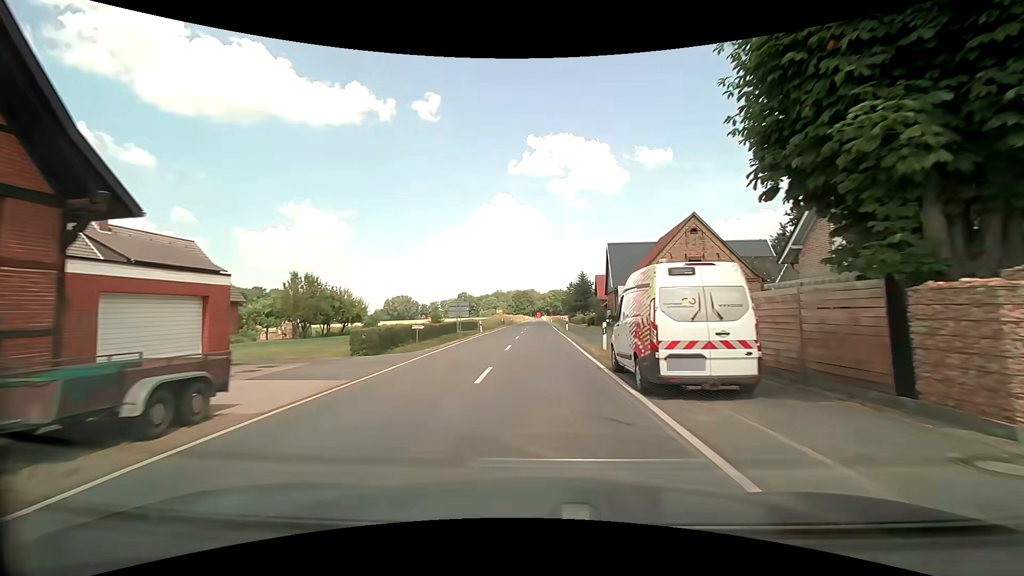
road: secondary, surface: asphalt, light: Day
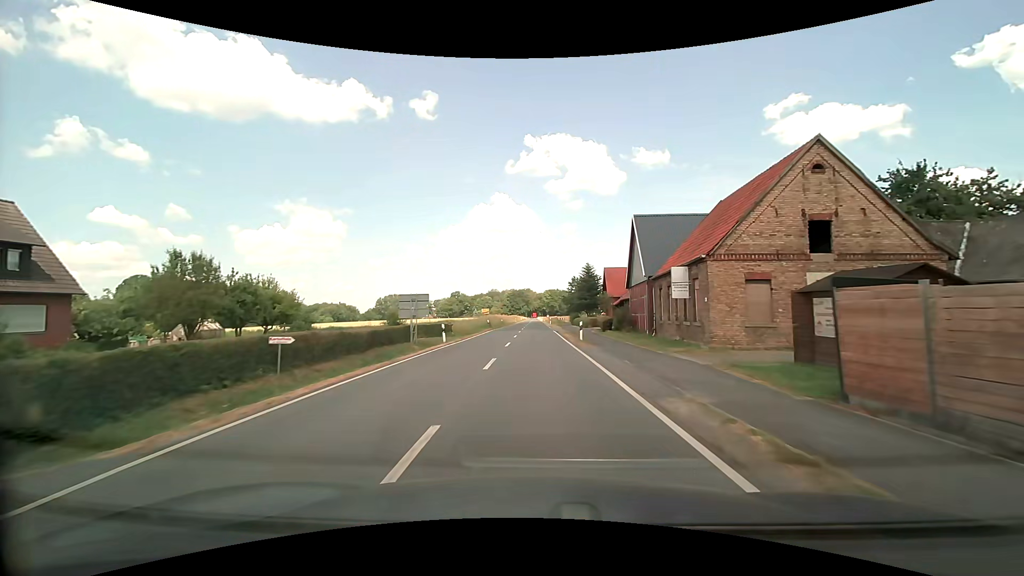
(-0.1, +16.0) m; 0°
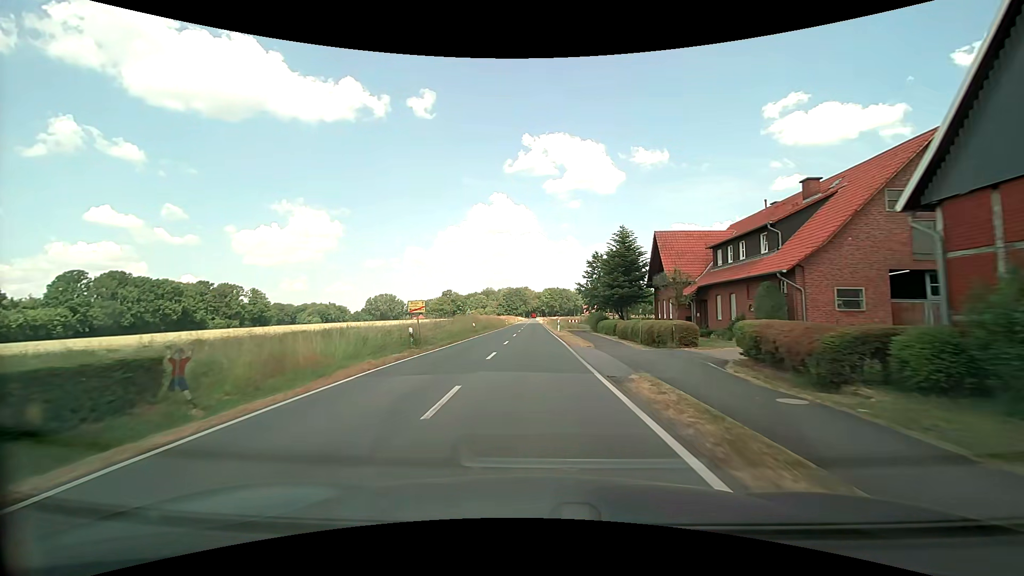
(+0.3, +33.1) m; 0°
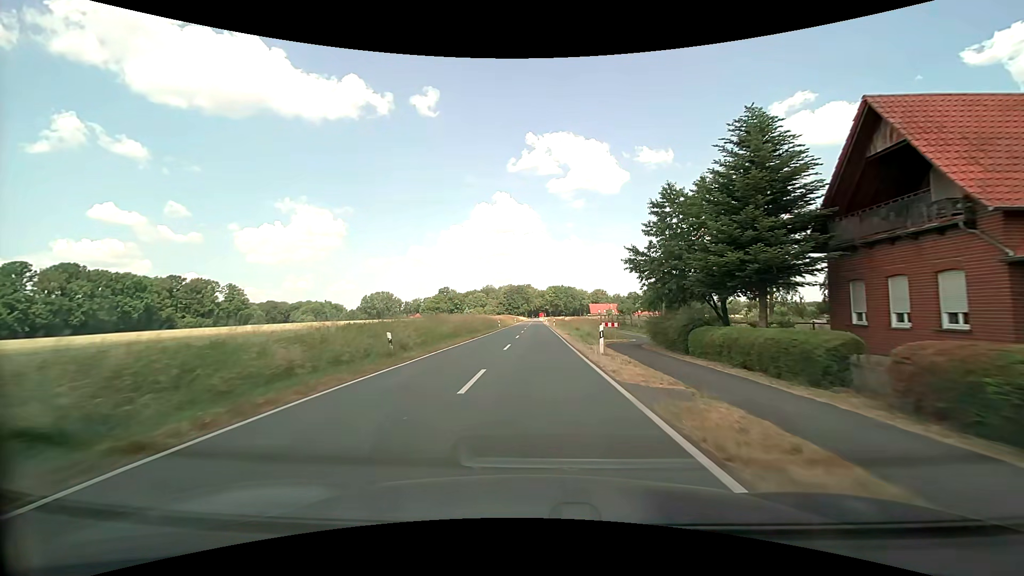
(-0.1, +26.7) m; 0°
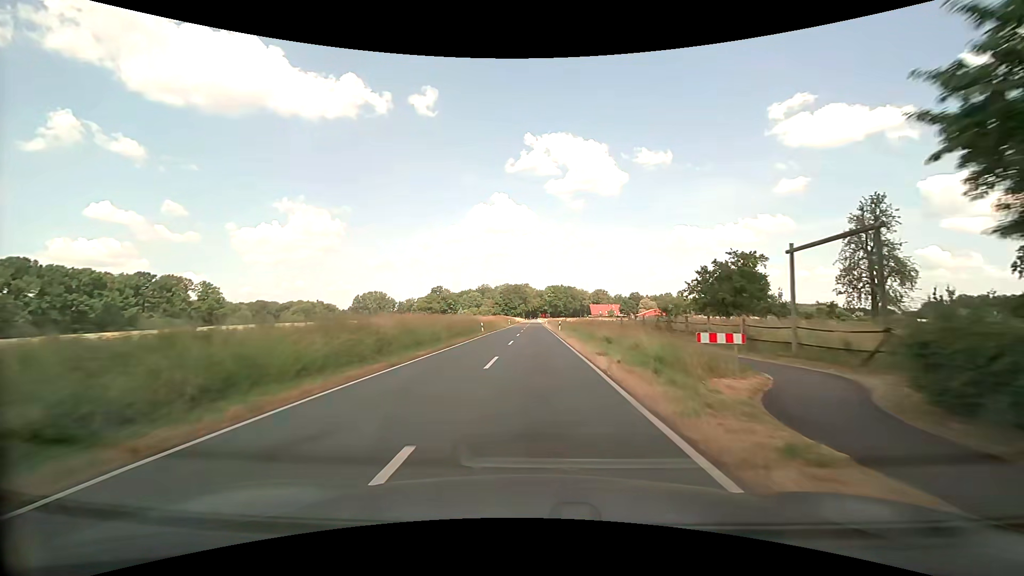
(0.0, +19.8) m; 0°
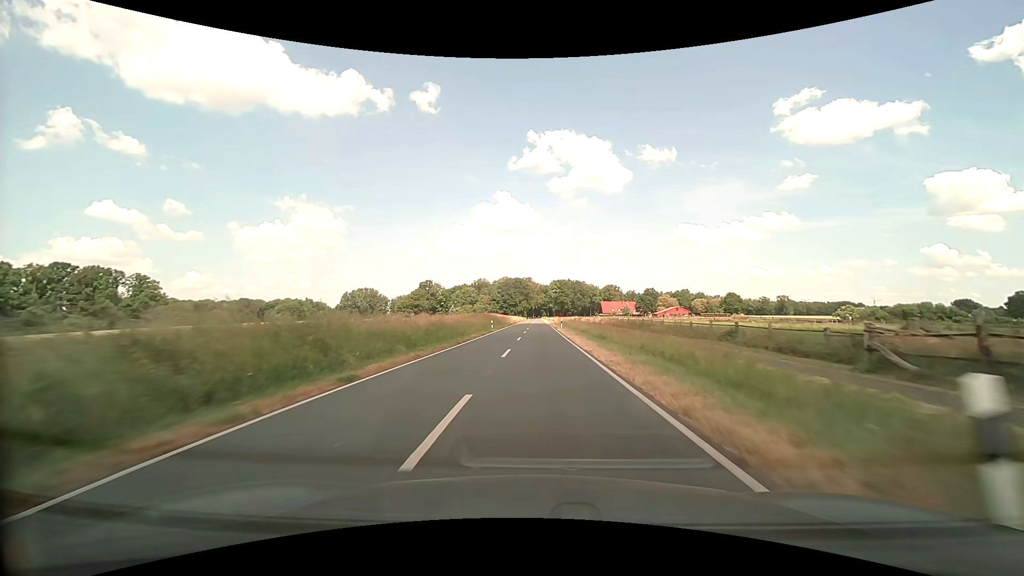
(0.0, +45.4) m; 0°
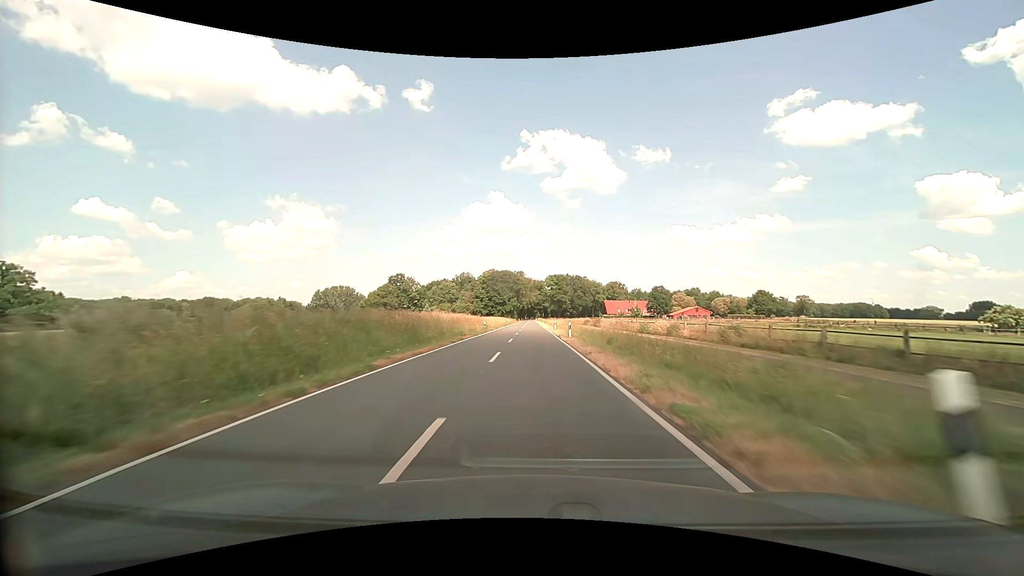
(+0.3, +50.4) m; +1°
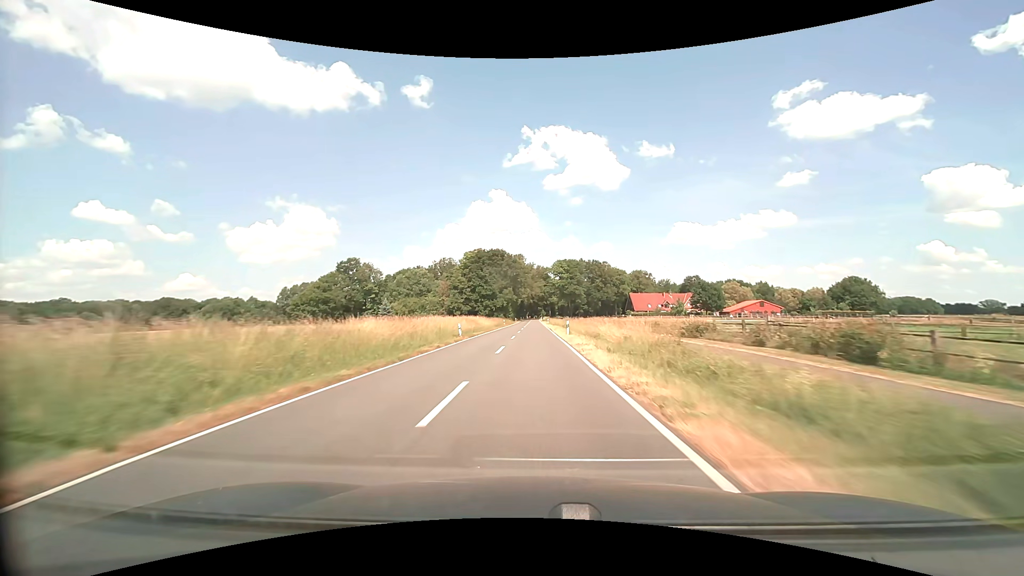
(-0.2, +69.0) m; 0°
(0, +10) (0, +20) (0, +30) (0, +40) (0, +50) (0, +60) (0, +70) (0, +80) (0, +90) (0, +100) m
